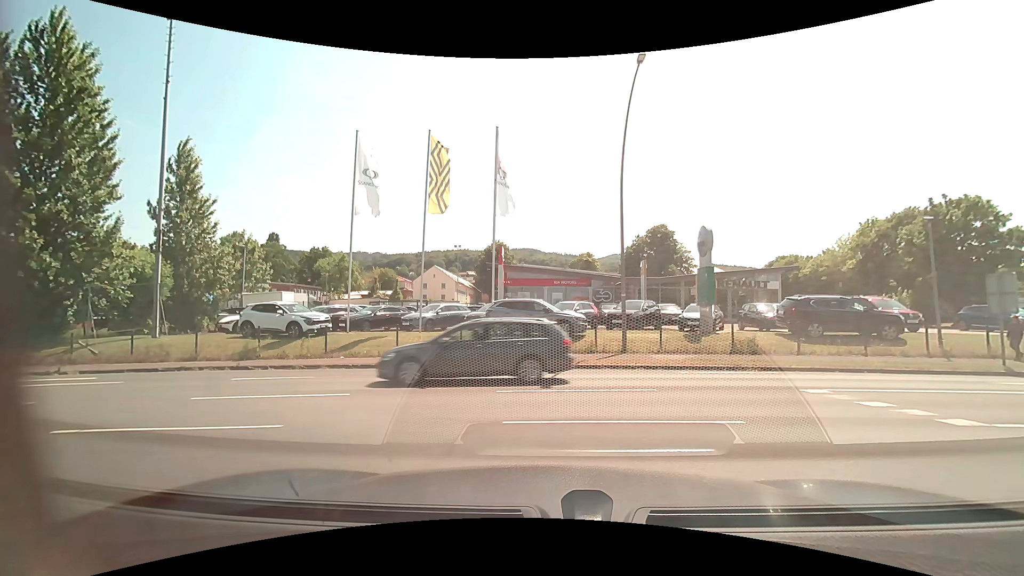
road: residential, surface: asphalt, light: Day
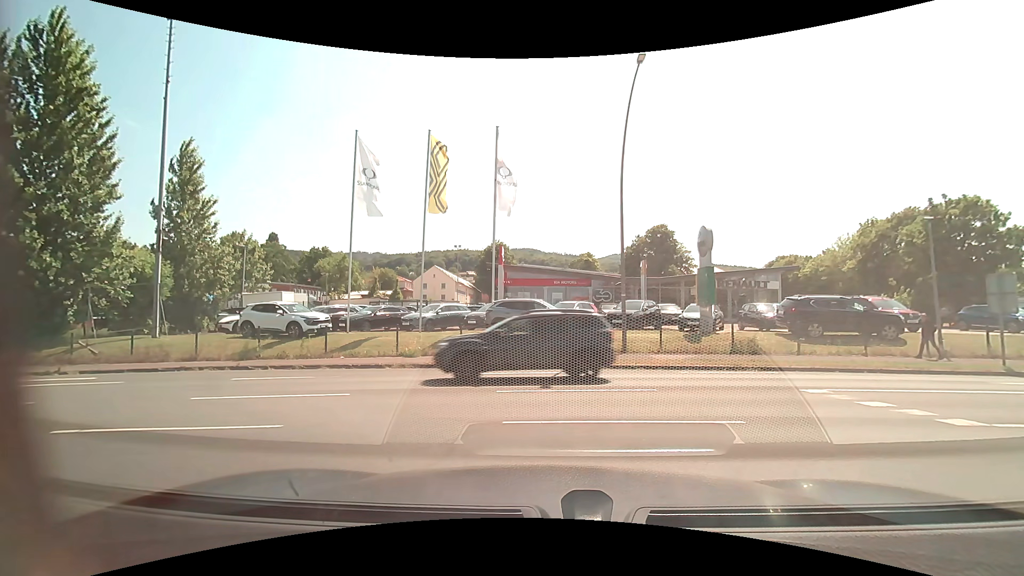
(0.0, 0.0) m; 0°
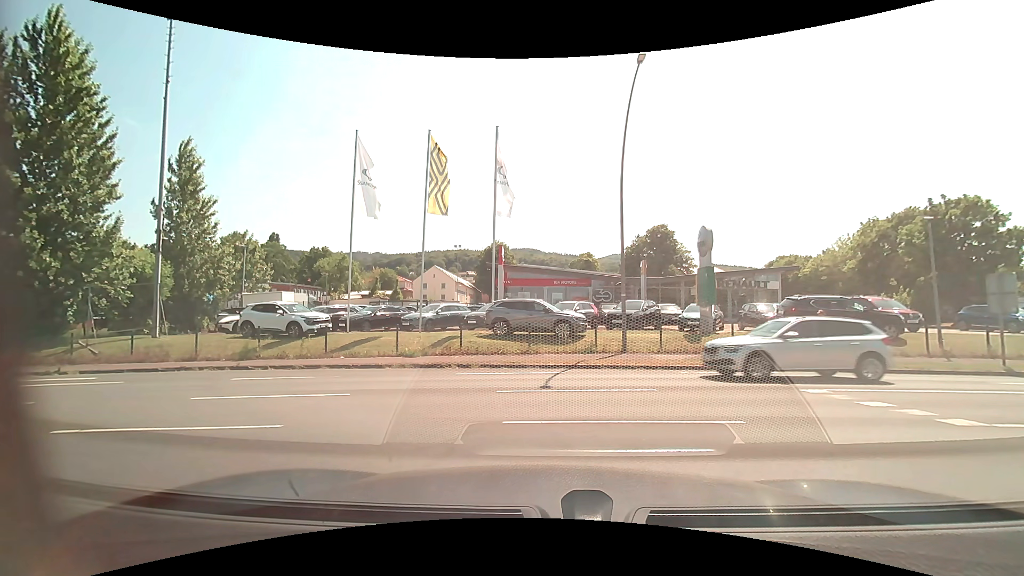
(0.0, 0.0) m; 0°
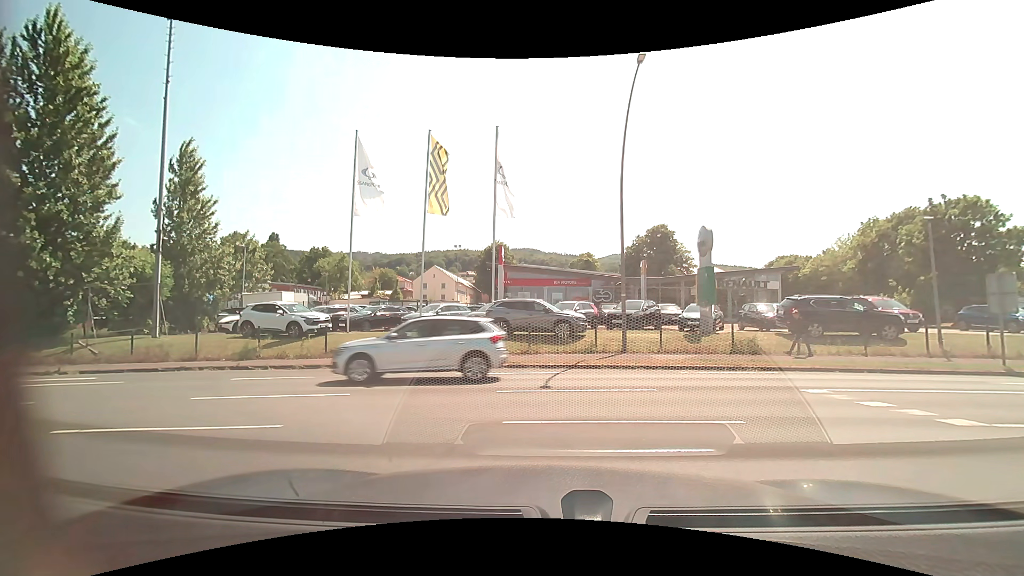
(0.0, 0.0) m; 0°
(-3, +9) (-12, +14) (-21, +15) (-31, +15) (-41, +14) (-51, +14) (-61, +13) (-71, +17) (-74, +26) (-75, +36) m
